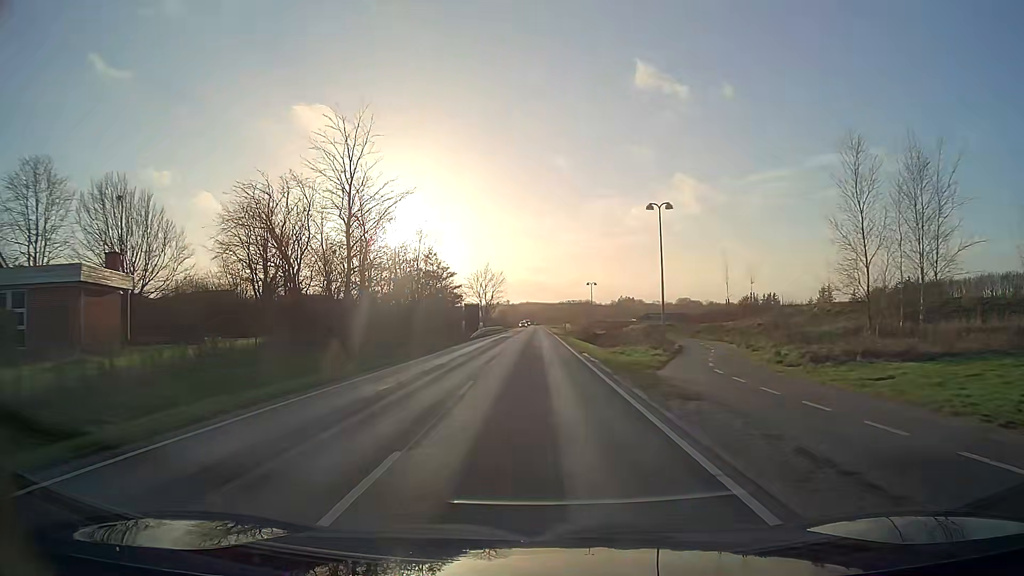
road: tertiary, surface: asphalt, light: Day
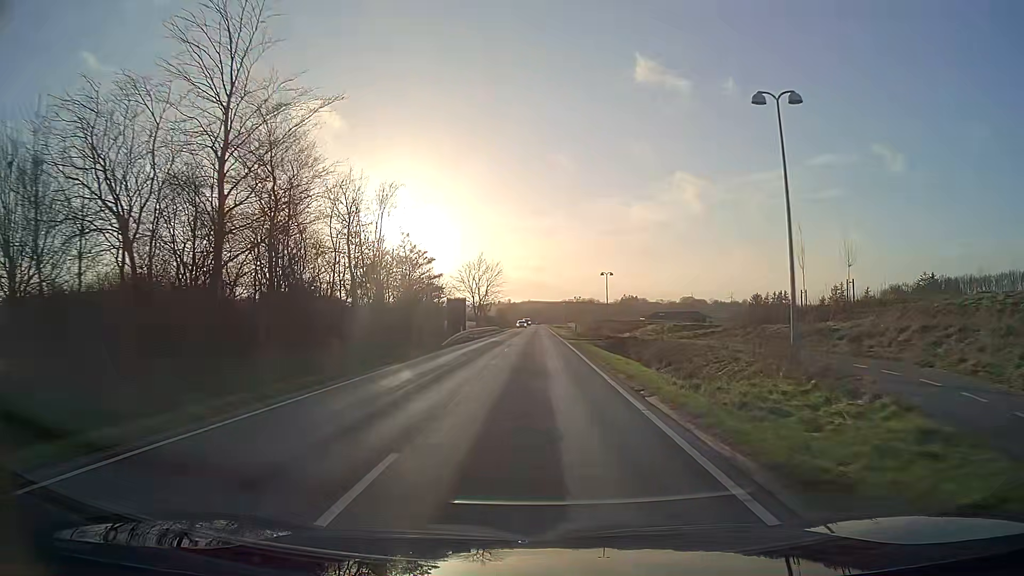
(-0.1, +16.1) m; 0°
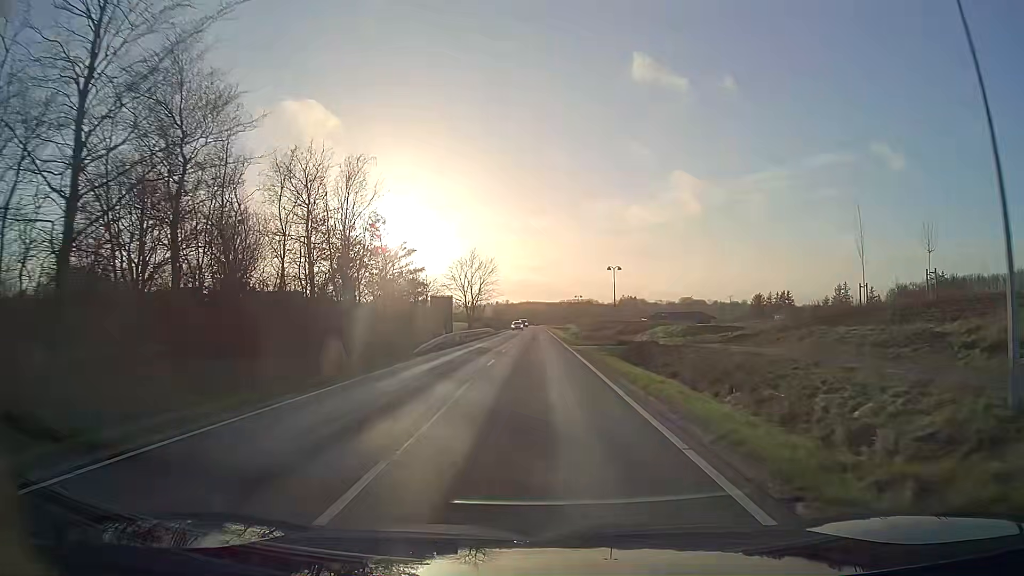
(0.0, +8.1) m; 0°
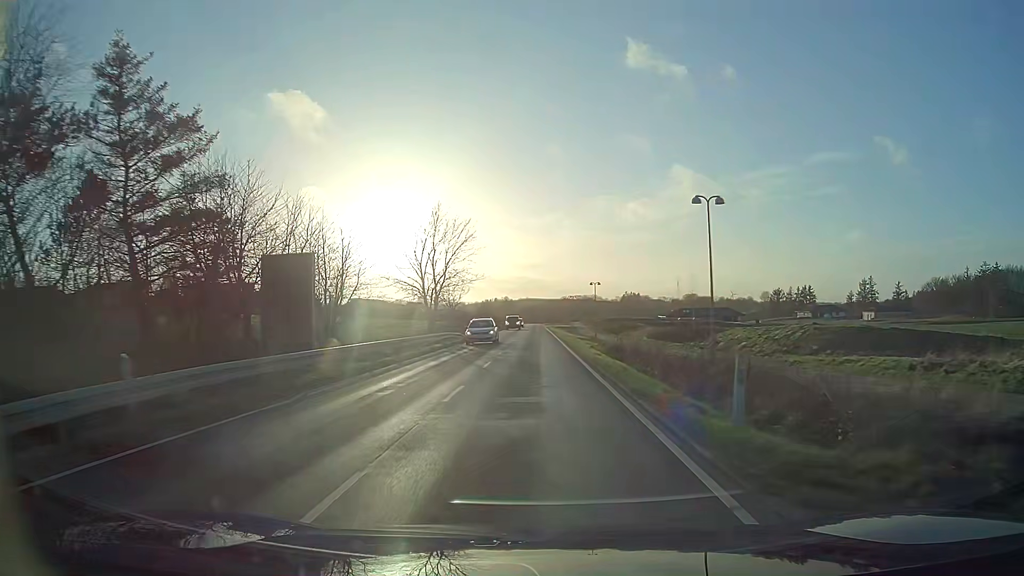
(+0.1, +32.5) m; 0°
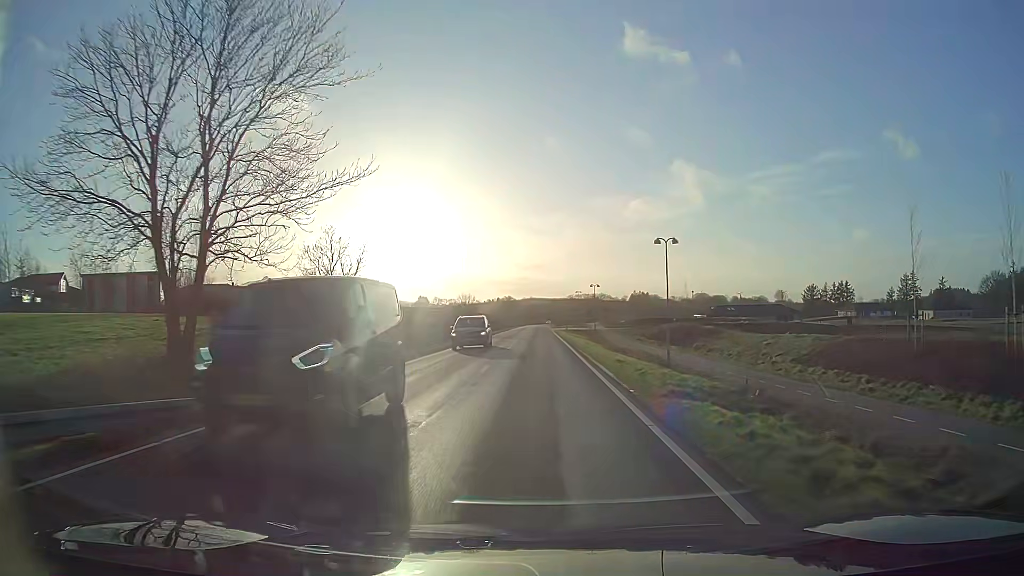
(0.0, +41.6) m; 0°
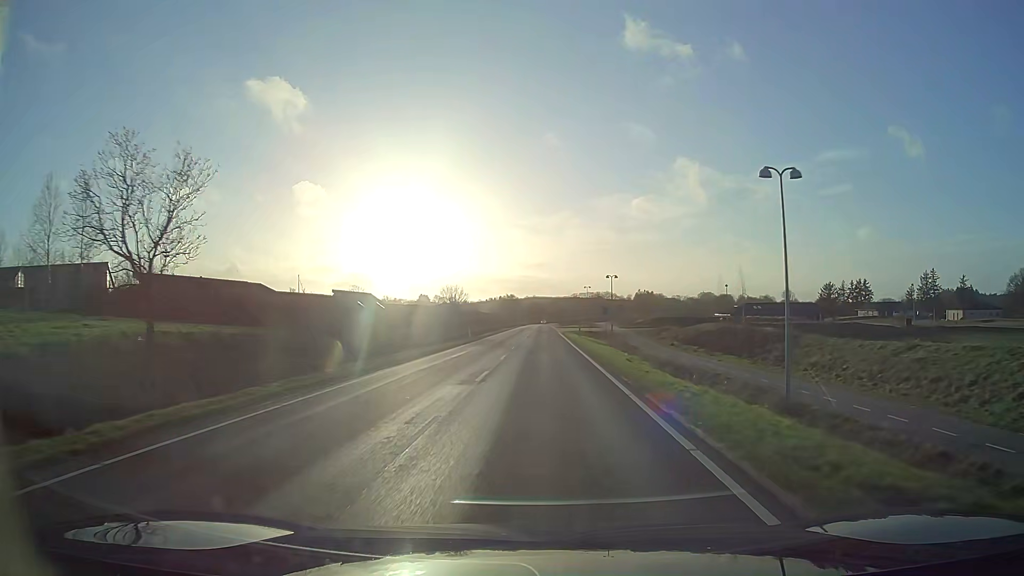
(-0.1, +16.8) m; 0°
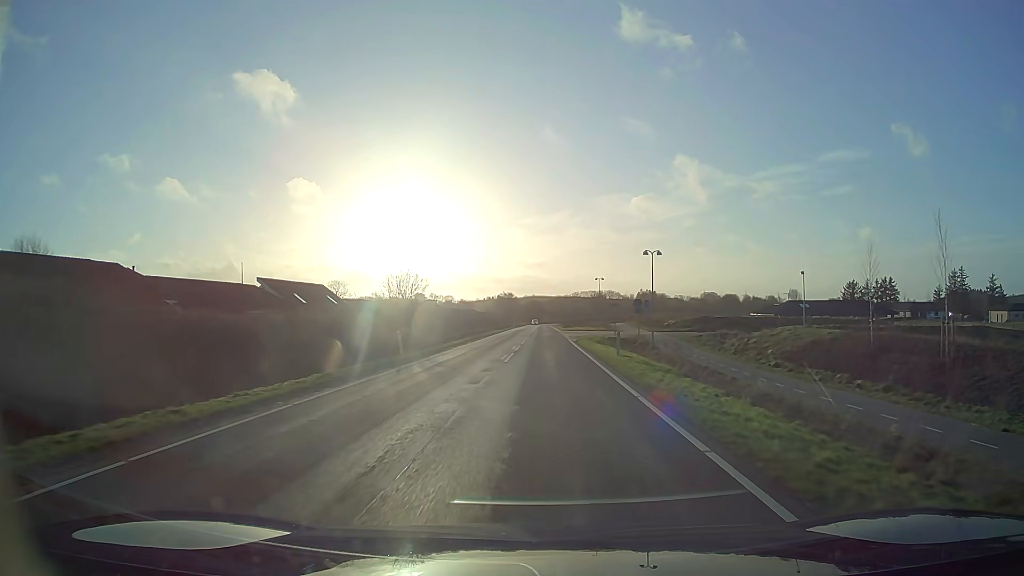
(+0.1, +25.2) m; 0°
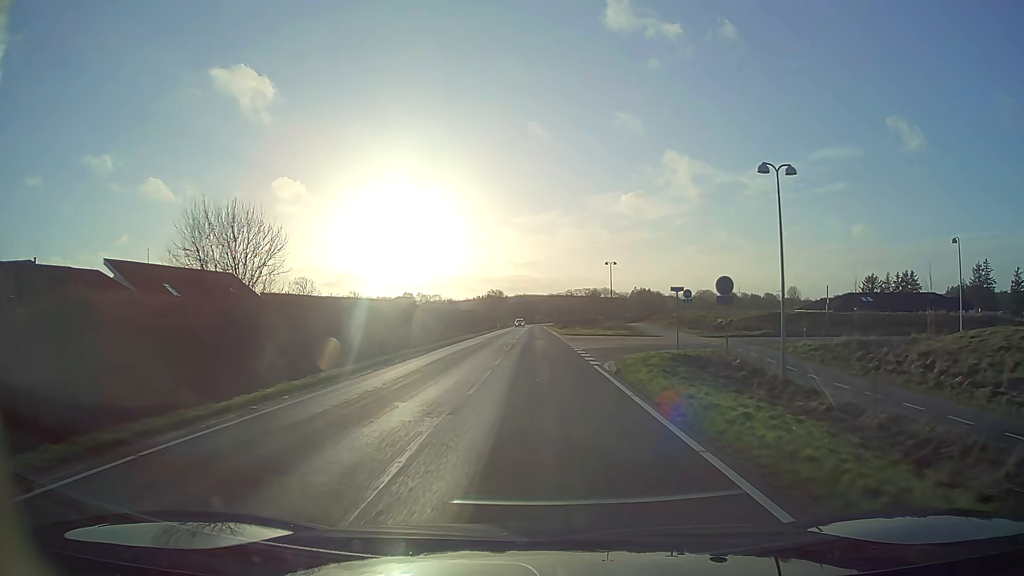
(+0.2, +25.1) m; +1°
(0, +10) (0, +20) (0, +30) (0, +40) (0, +50) (0, +60) (0, +70) (0, +80) (0, +90) (0, +100) m
